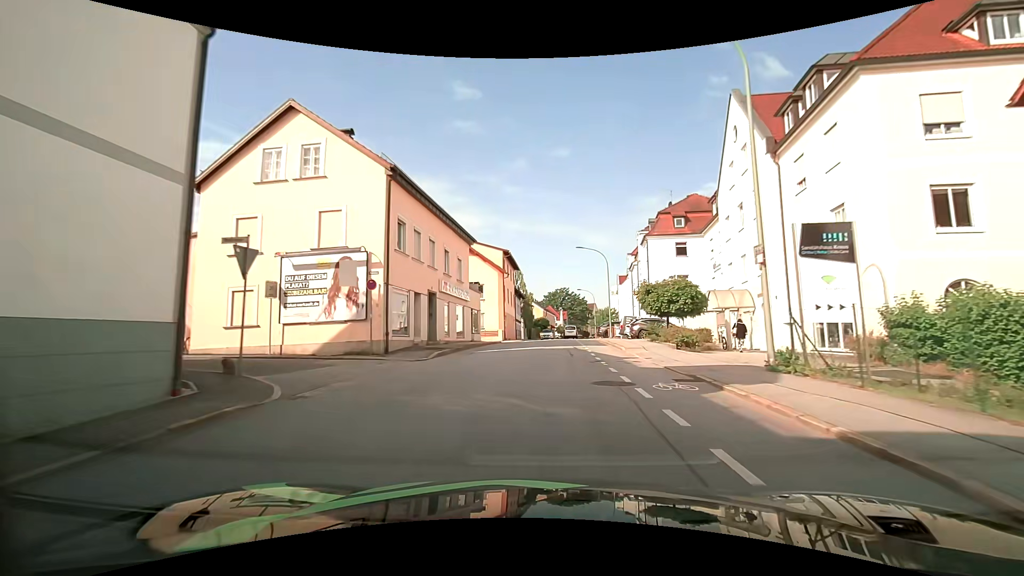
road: tertiary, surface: asphalt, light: Day
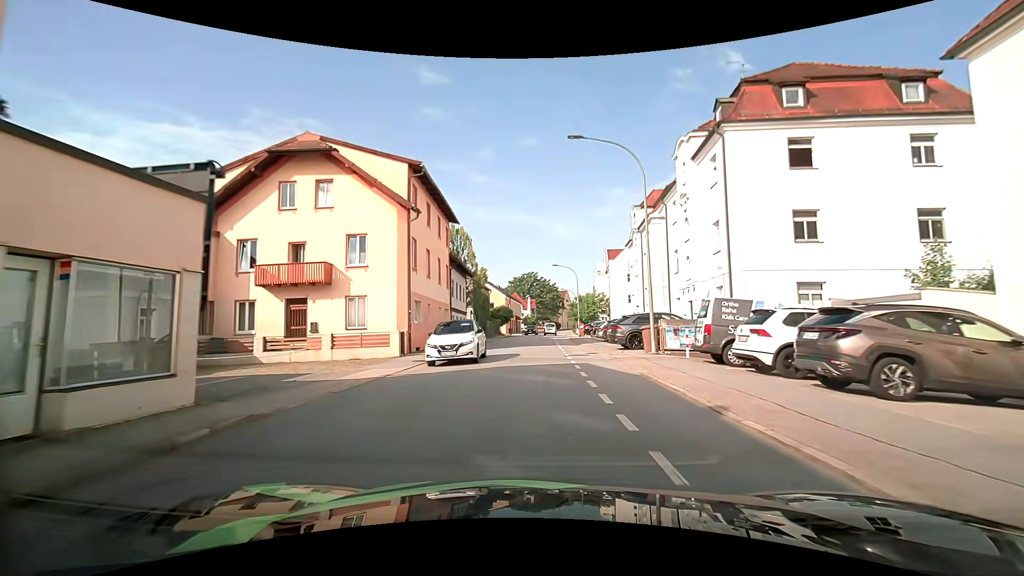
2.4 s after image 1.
(+0.9, +28.2) m; +4°
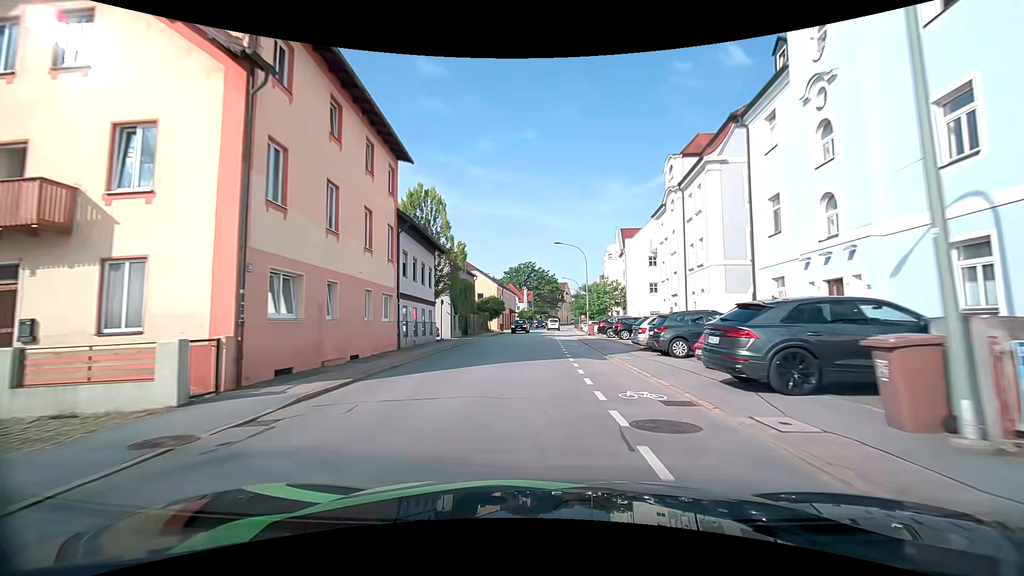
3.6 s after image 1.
(+0.1, +13.9) m; 0°
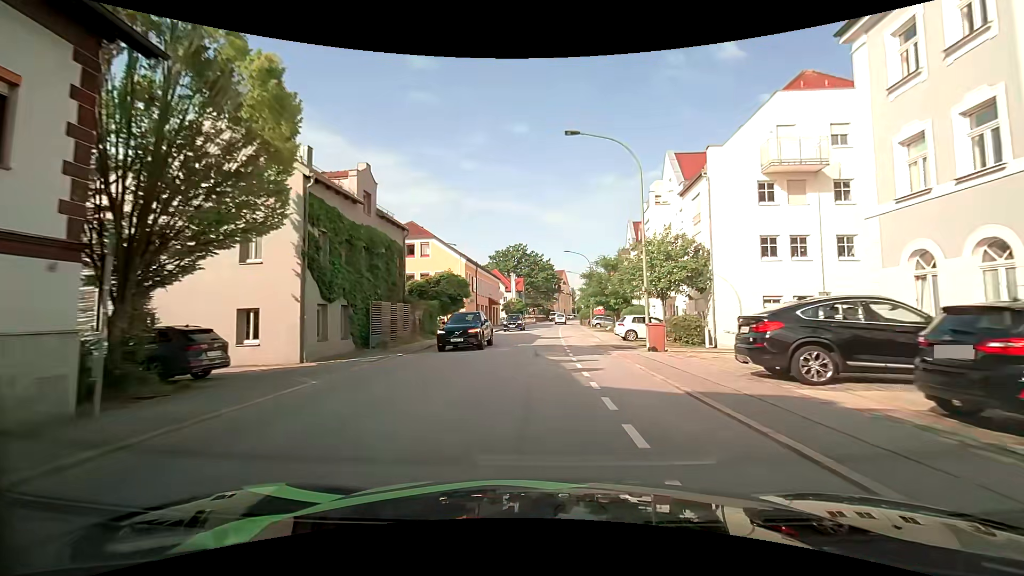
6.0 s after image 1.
(+0.1, +27.2) m; 0°
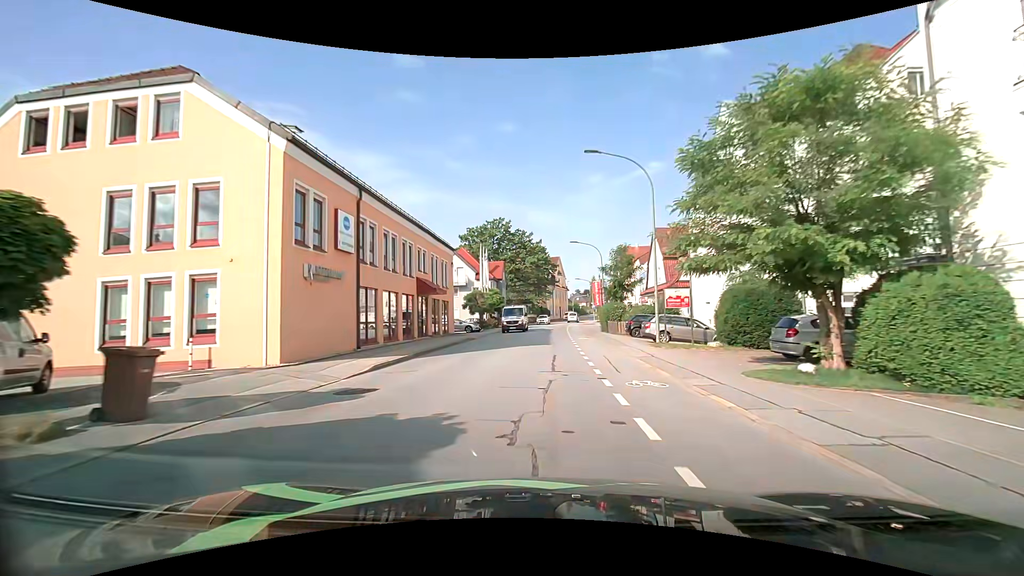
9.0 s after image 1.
(+0.8, +34.1) m; +2°
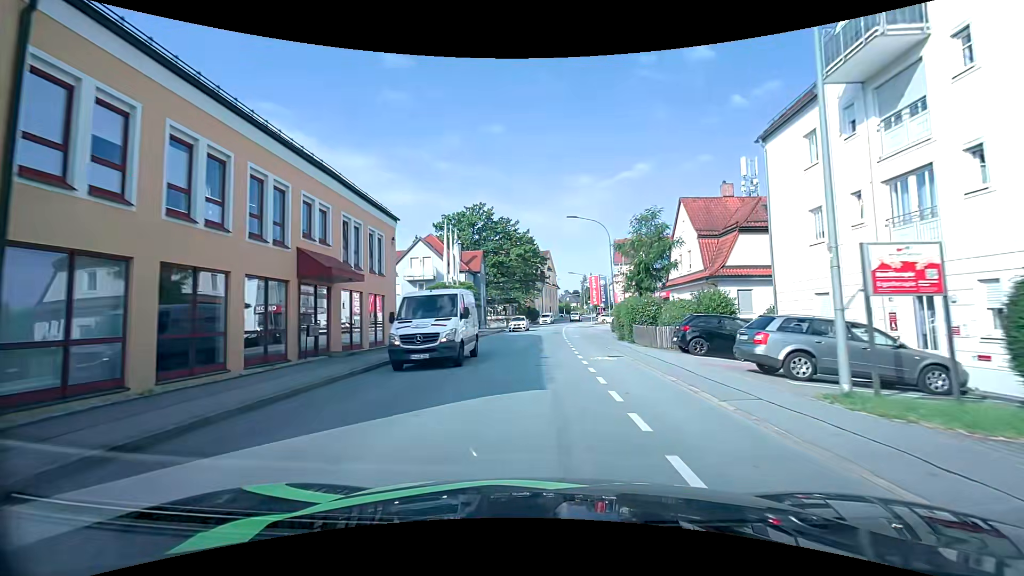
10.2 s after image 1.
(+0.1, +13.7) m; +2°
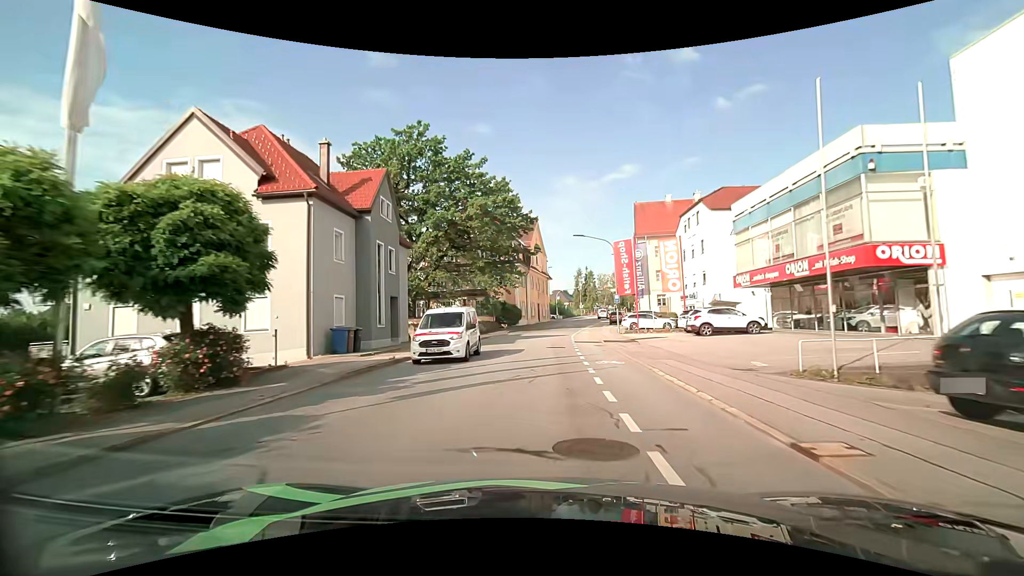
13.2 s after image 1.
(+0.2, +34.5) m; +1°
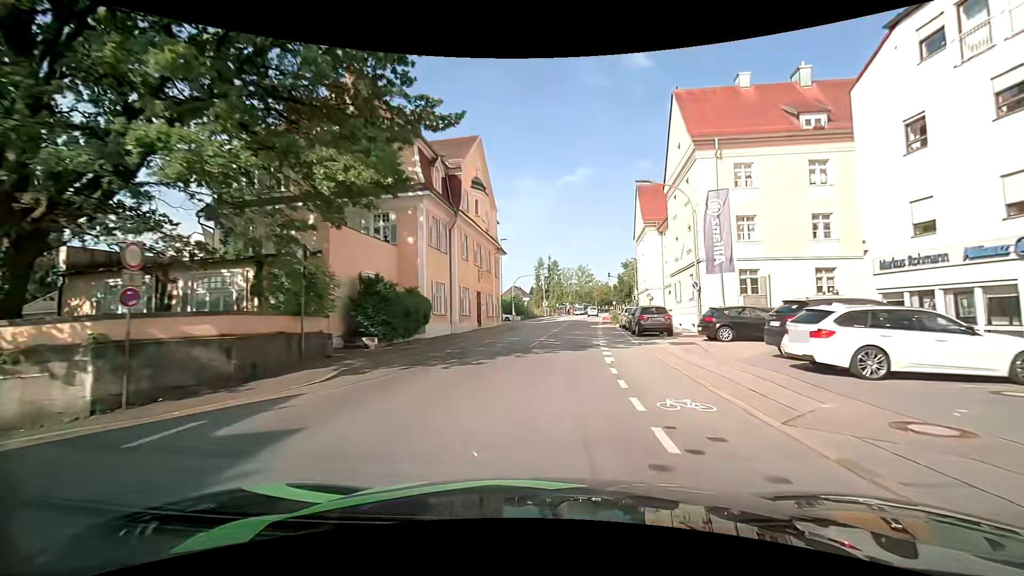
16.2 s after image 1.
(+0.8, +35.4) m; +5°
(0, +10) (+1, +20) (+2, +30) (+3, +40) (+4, +50) (+6, +60) (+7, +70) (+8, +79) (+10, +89) (+11, +99) m
